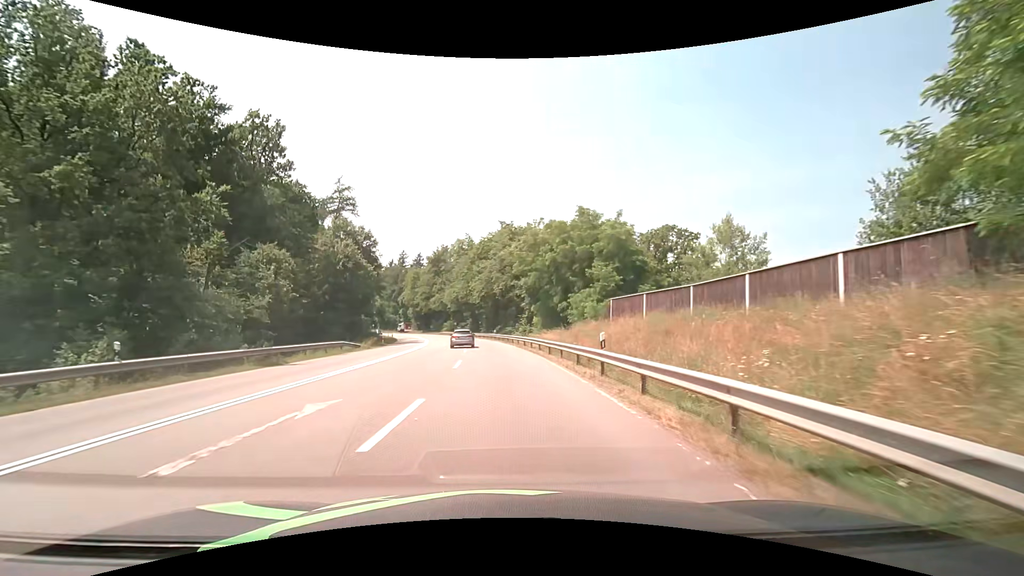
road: secondary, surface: asphalt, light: Day
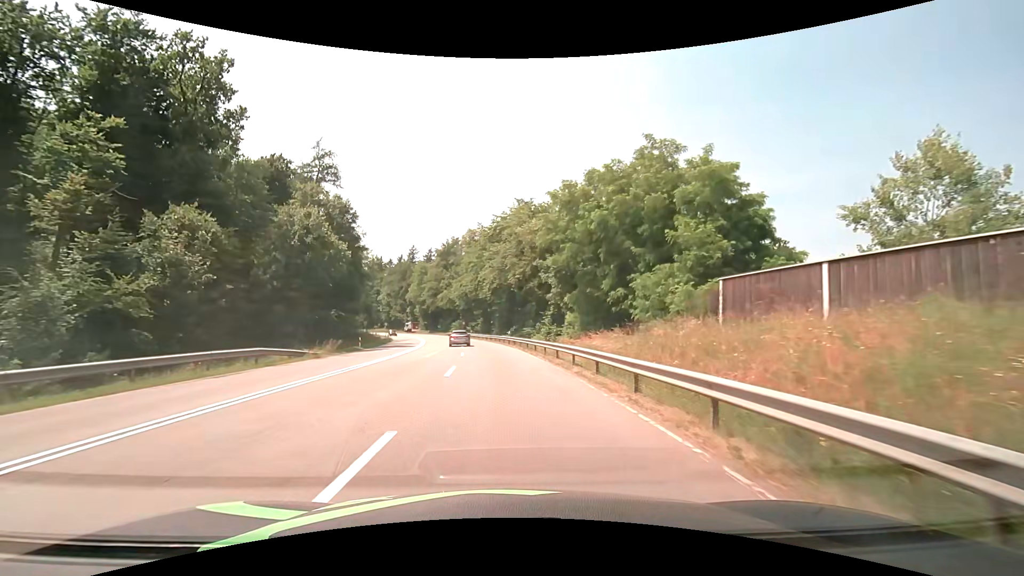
(-0.2, +15.3) m; -2°
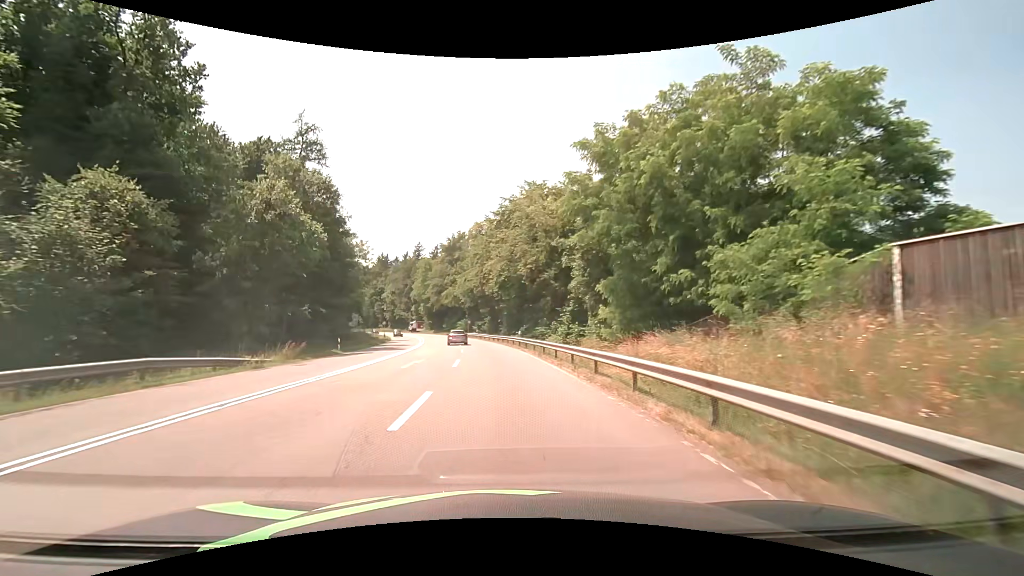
(0.0, +8.0) m; -1°
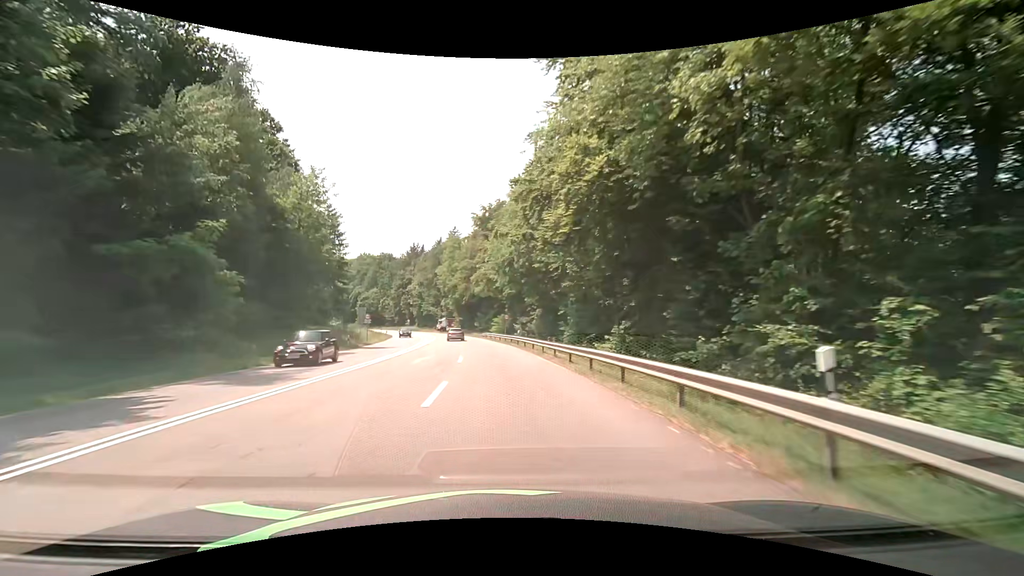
(-1.5, +34.4) m; -5°
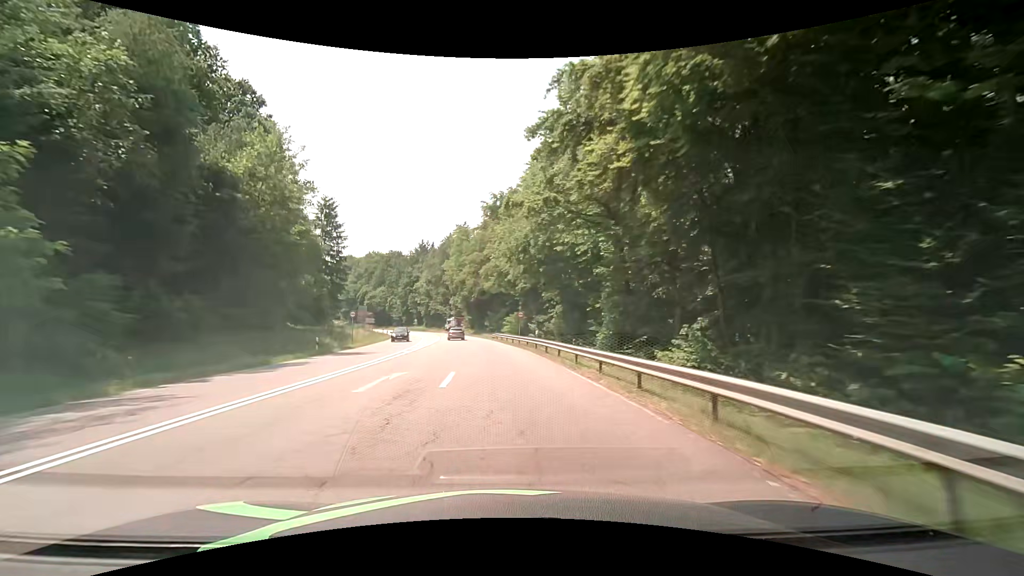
(-0.1, +9.2) m; -1°
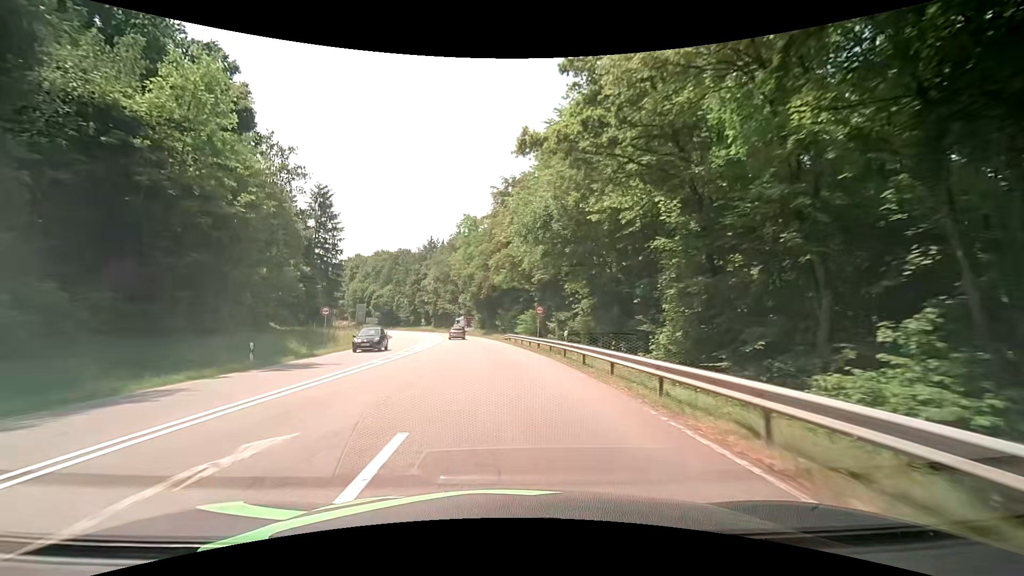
(-0.1, +9.4) m; -1°
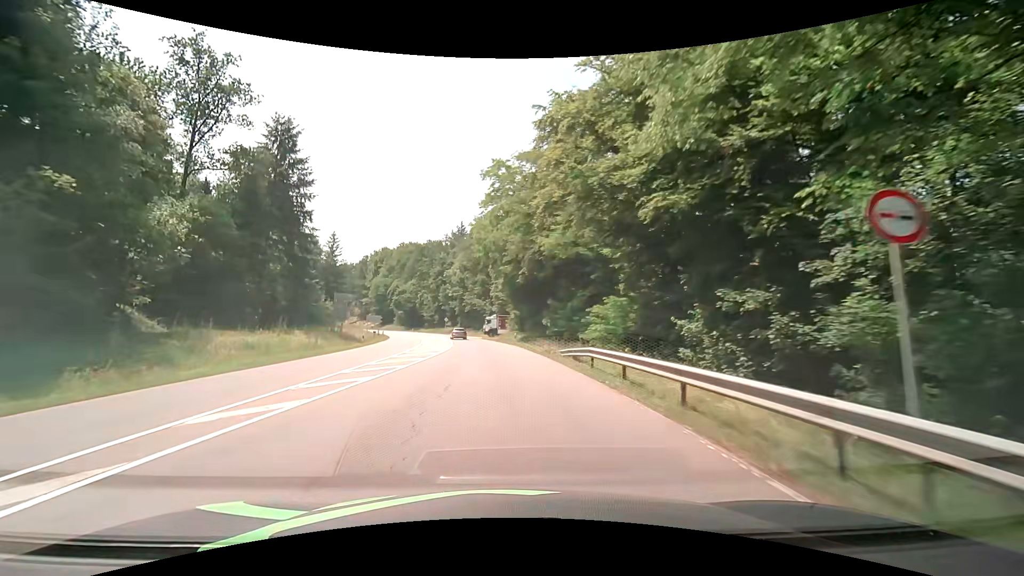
(-1.3, +29.4) m; -5°
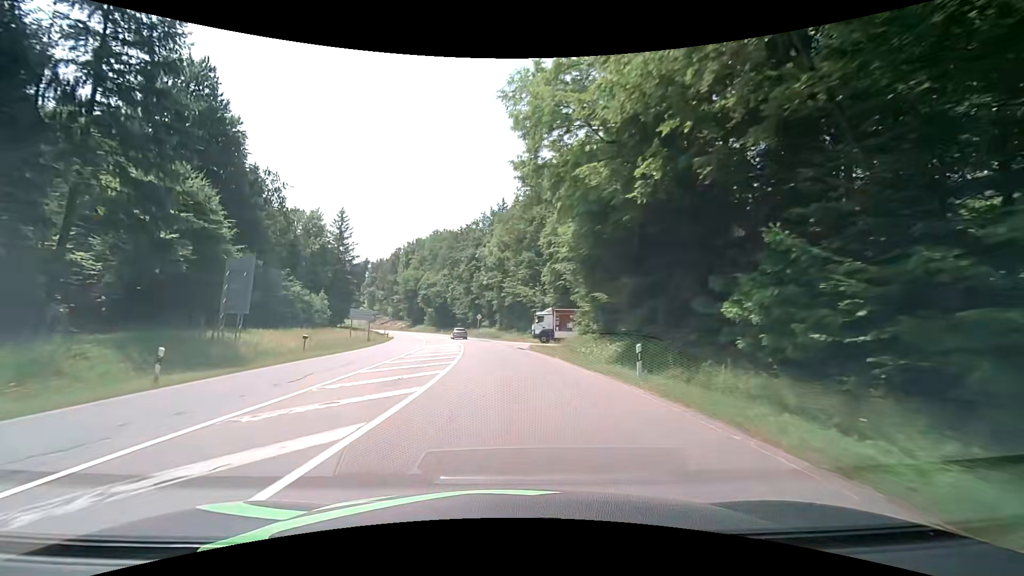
(-1.2, +31.0) m; -5°
(0, +10) (-1, +20) (-1, +30) (-2, +40) (-3, +50) (-5, +60) (-7, +70) (-9, +79) (-11, +89) (-14, +99) m
